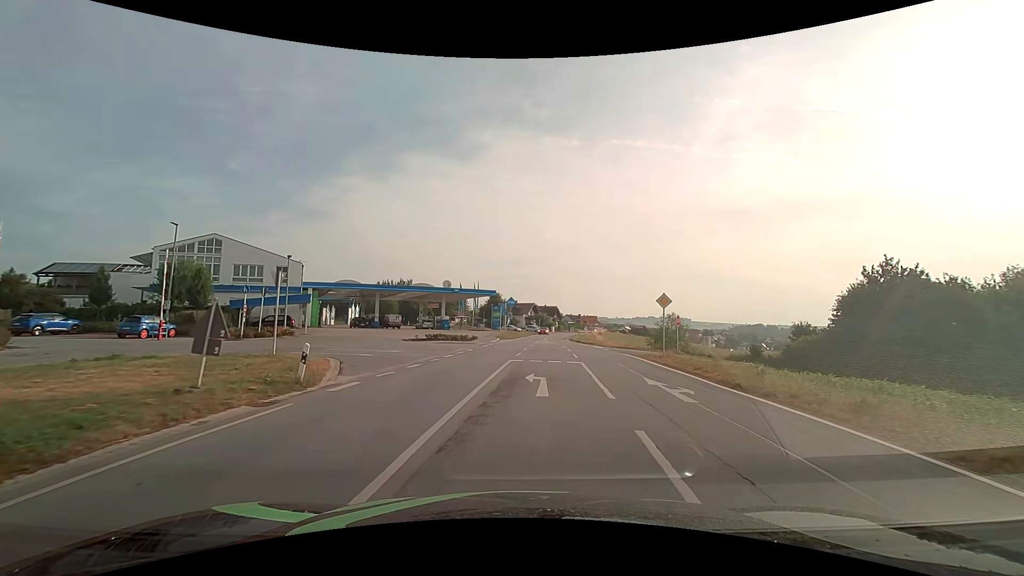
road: secondary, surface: asphalt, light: Day
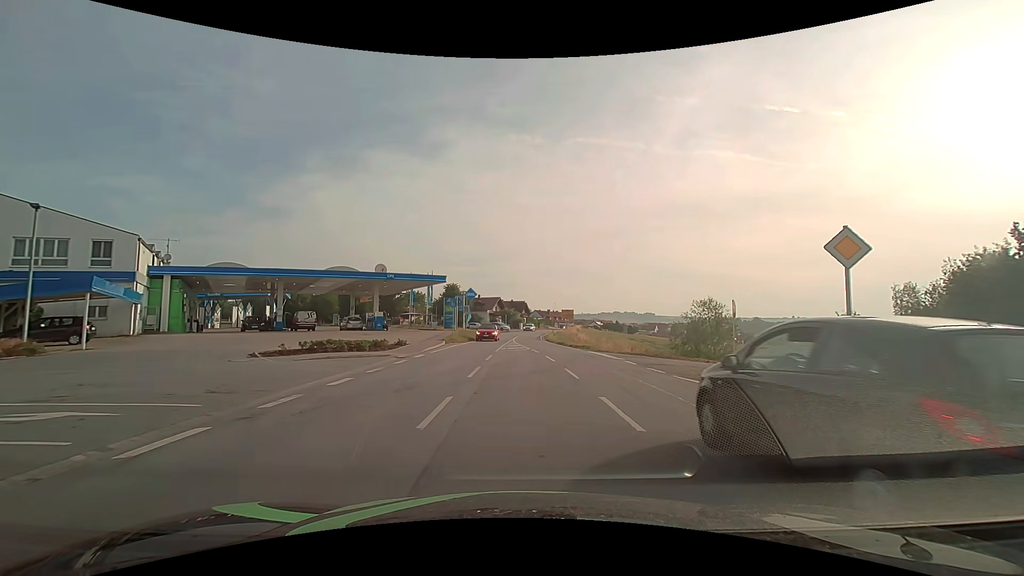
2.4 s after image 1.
(+0.6, +16.3) m; +3°
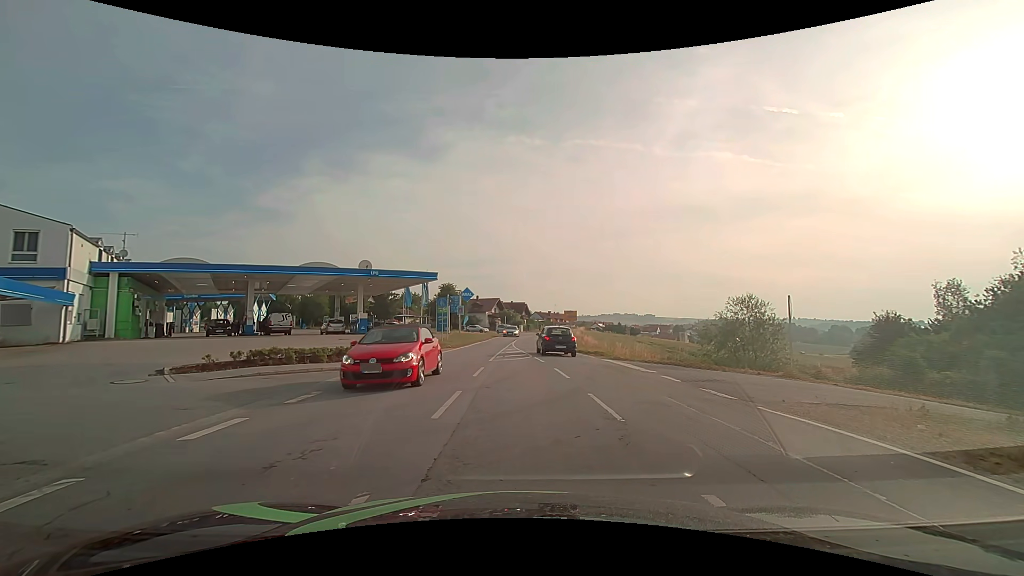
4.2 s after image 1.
(+0.1, +4.8) m; +1°
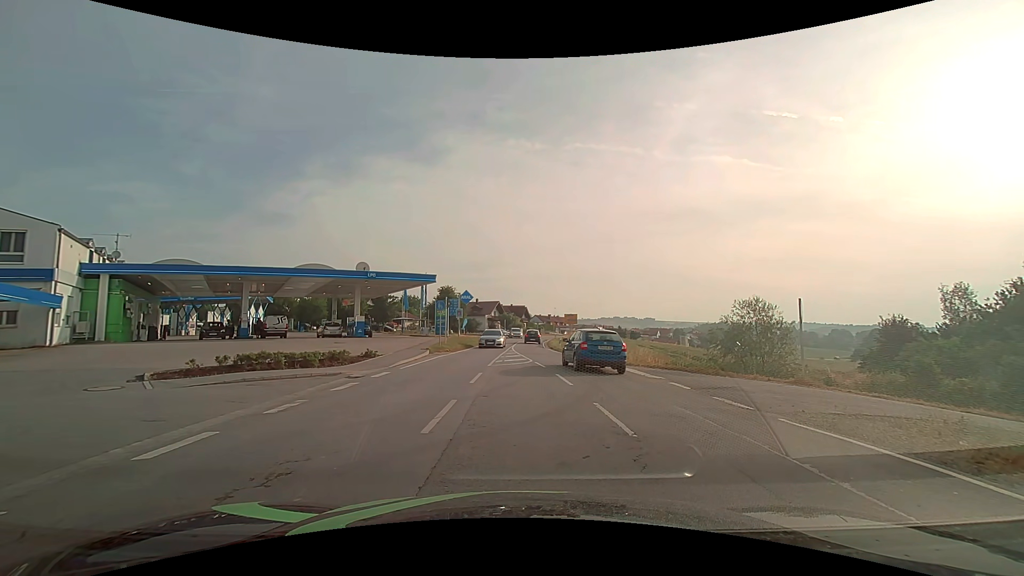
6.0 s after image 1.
(0.0, +0.7) m; 0°
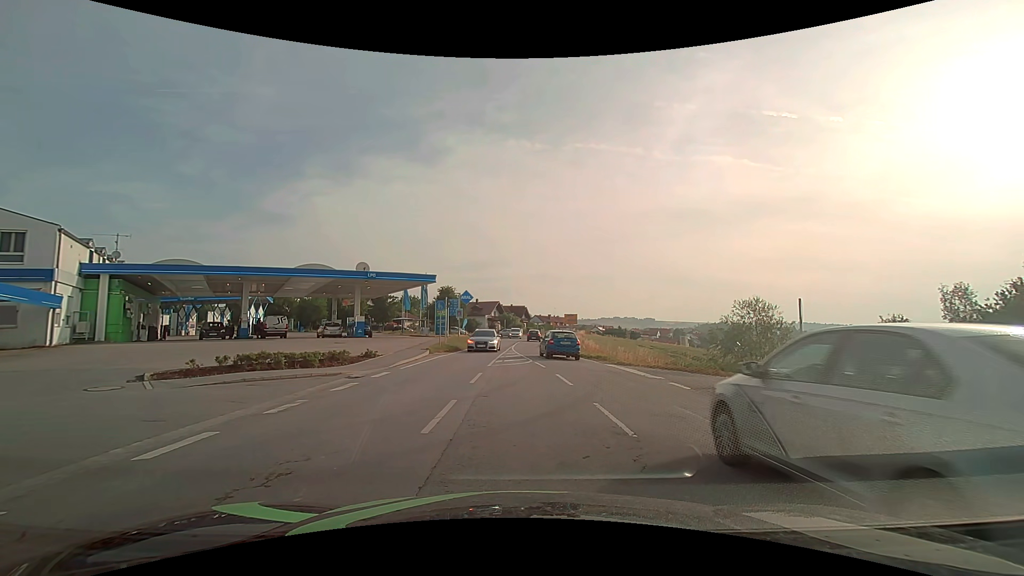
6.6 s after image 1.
(0.0, 0.0) m; 0°
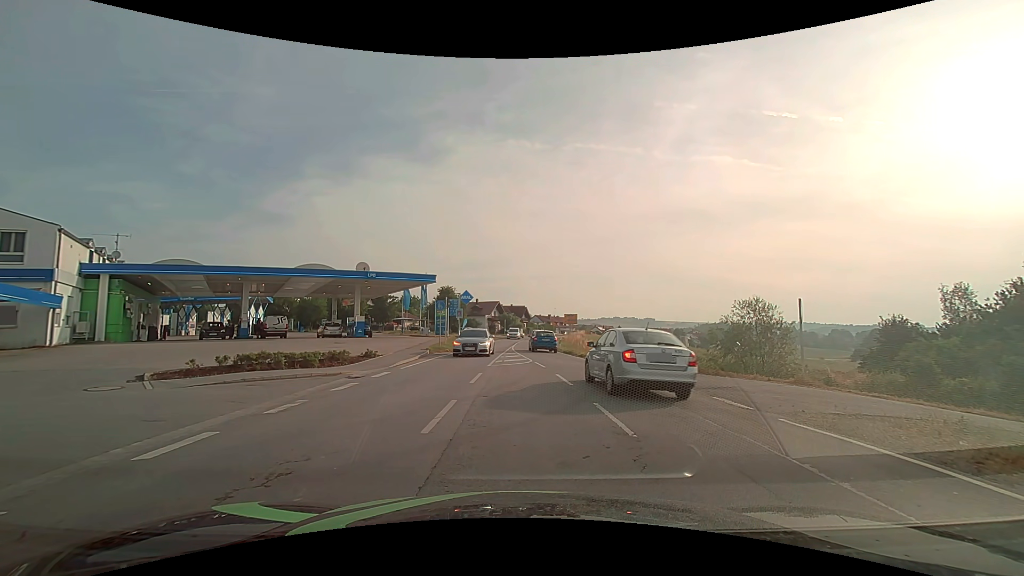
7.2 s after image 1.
(0.0, 0.0) m; 0°
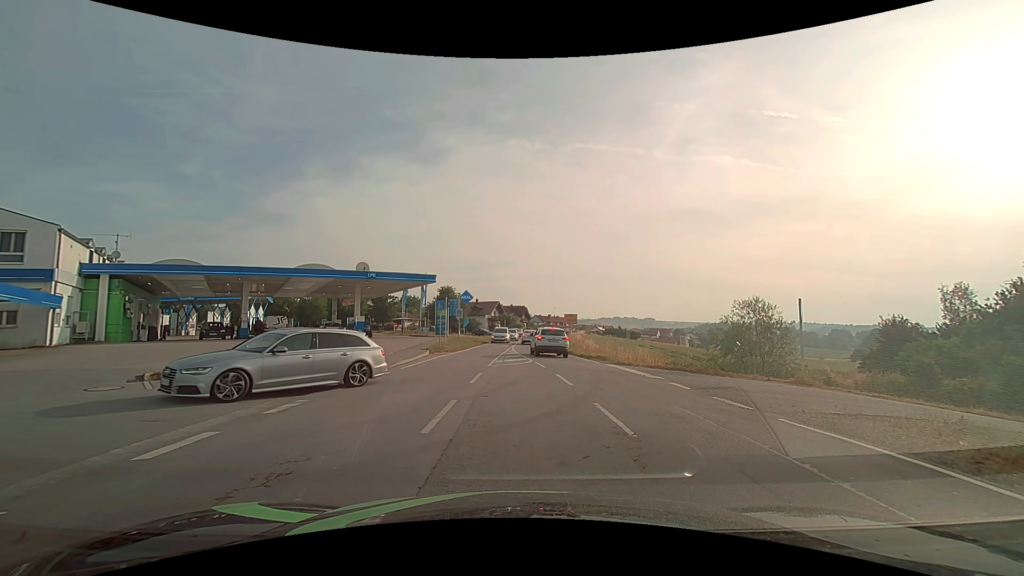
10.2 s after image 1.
(0.0, 0.0) m; 0°
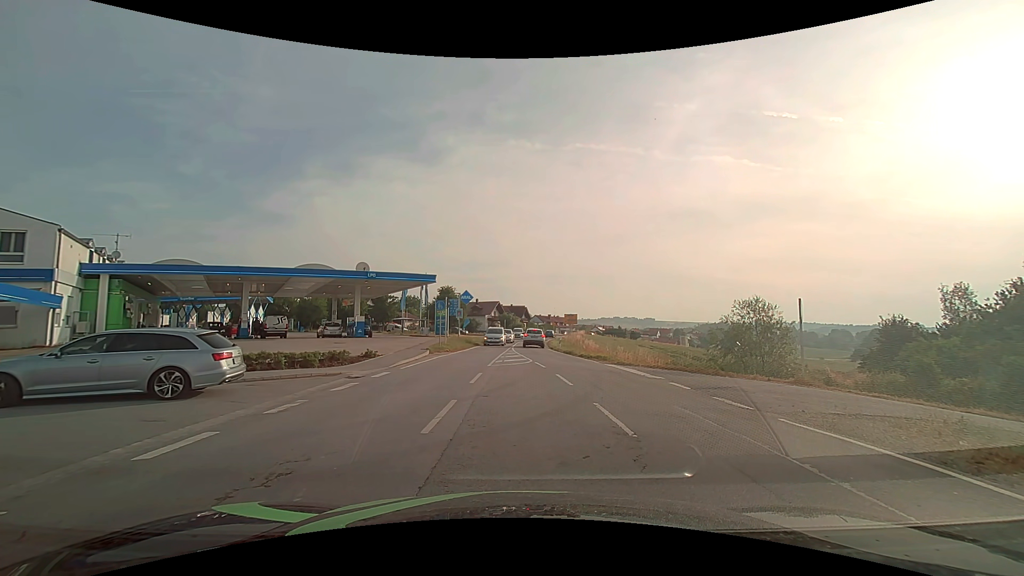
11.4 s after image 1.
(0.0, 0.0) m; 0°
